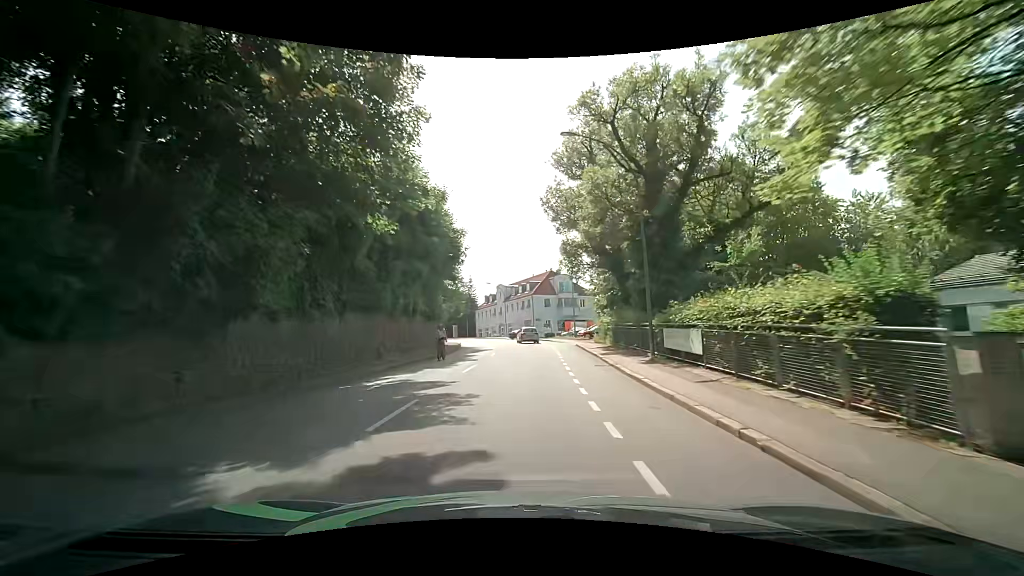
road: tertiary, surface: asphalt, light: Day
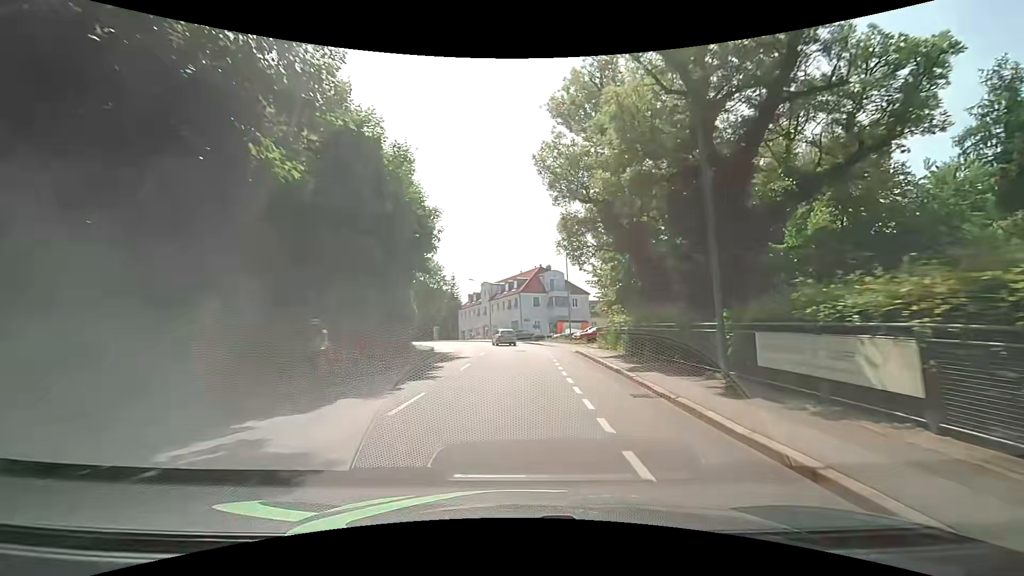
(+0.1, +7.7) m; +1°
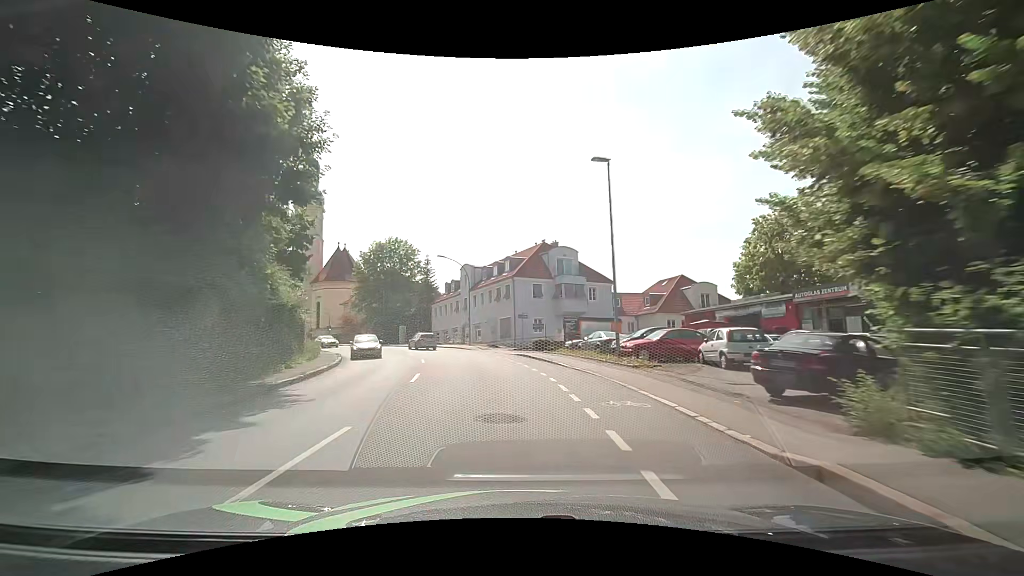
(+0.3, +22.8) m; +1°
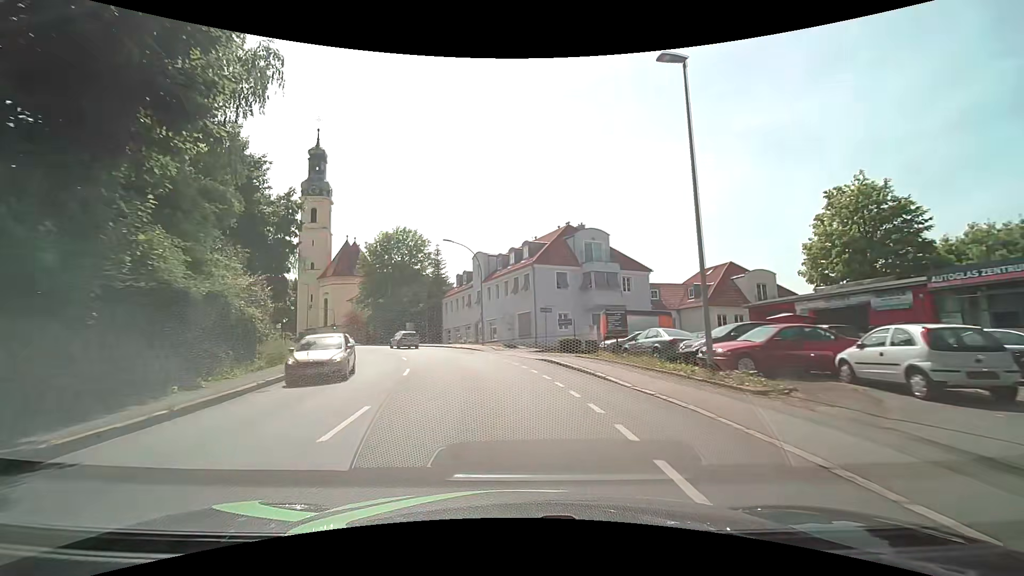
(-0.1, +7.5) m; -1°
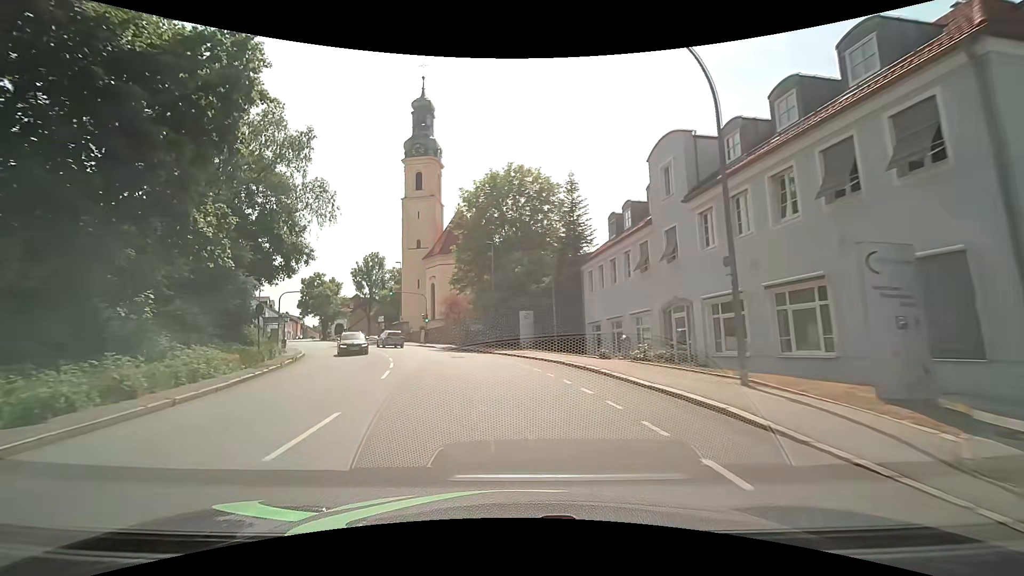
(-4.6, +29.6) m; -18°
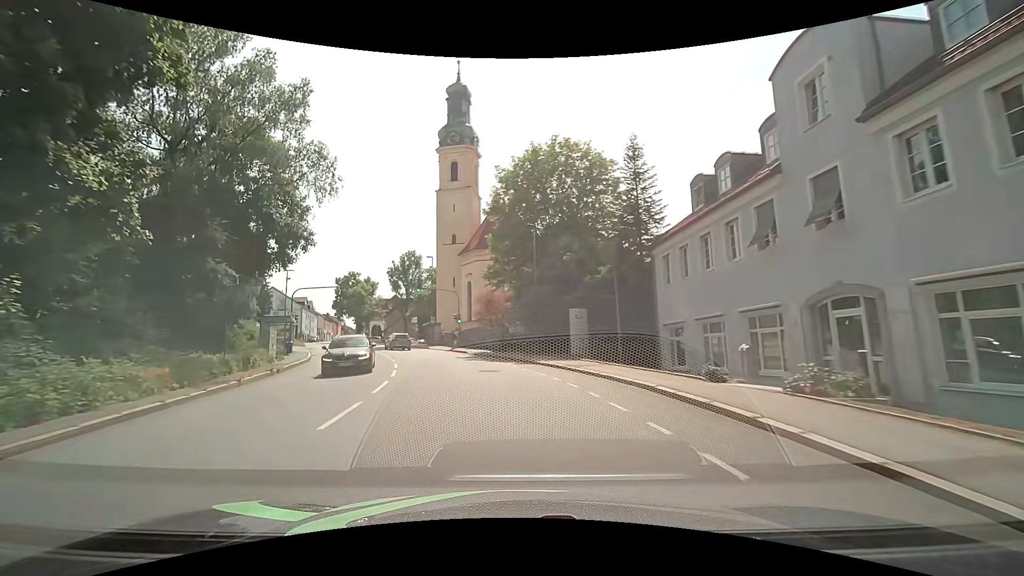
(-0.3, +7.5) m; -4°
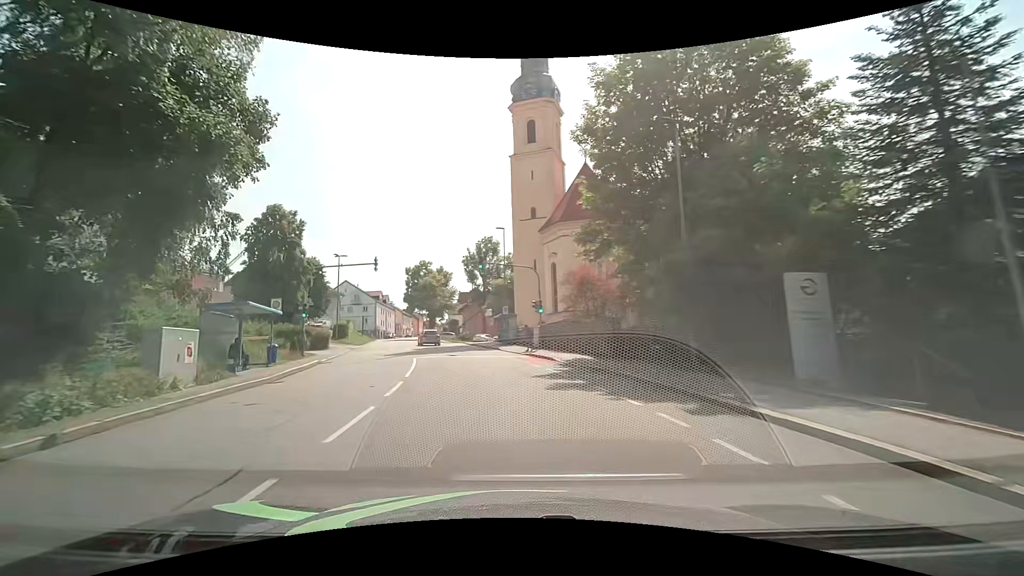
(-1.2, +14.8) m; -9°
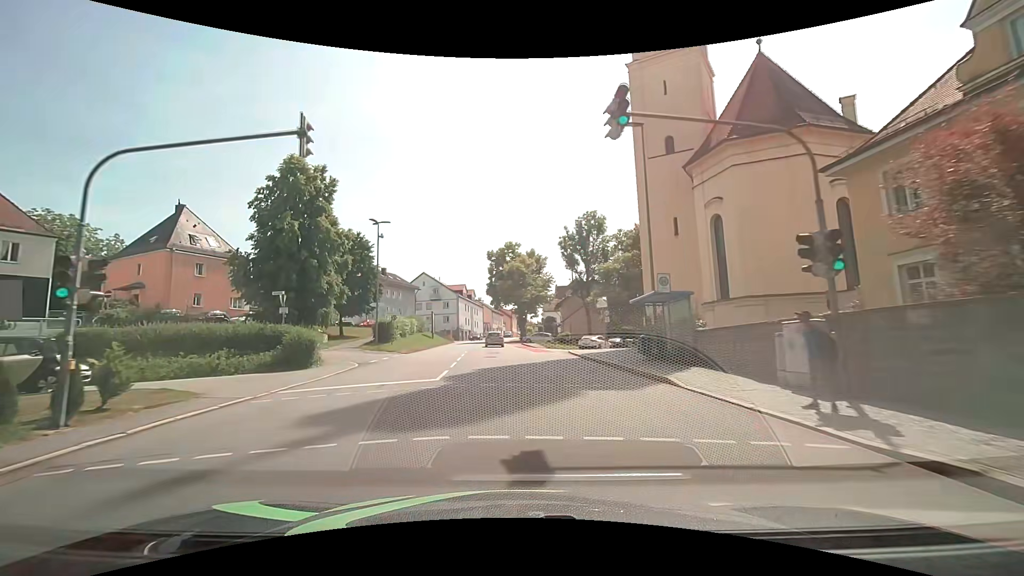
(-2.4, +22.0) m; -11°
(0, +10) (-1, +20) (-1, +30) (-2, +40) (-3, +50) (-3, +60) (-4, +70) (-4, +80) (-4, +90) (-3, +100) m
